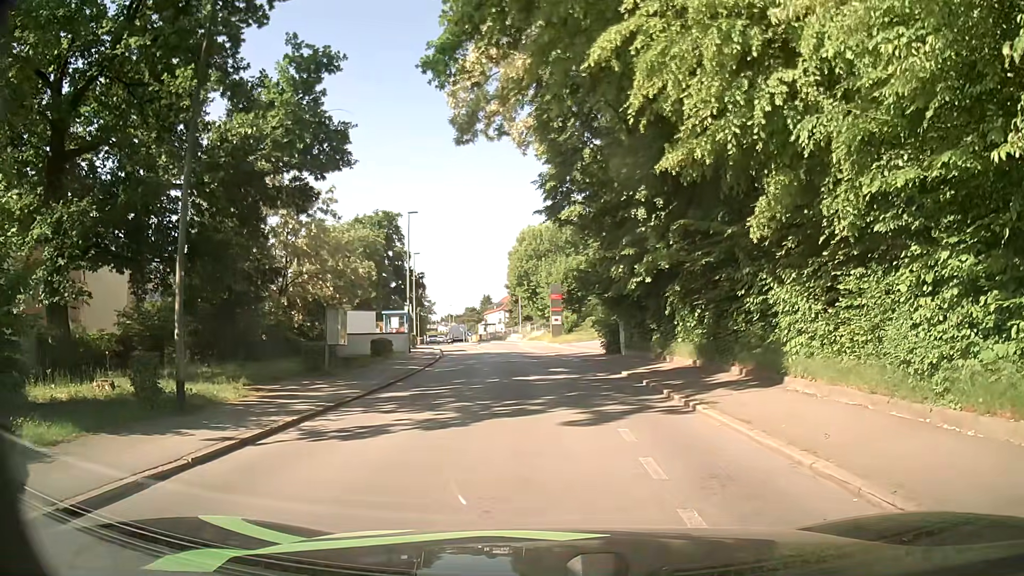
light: Day
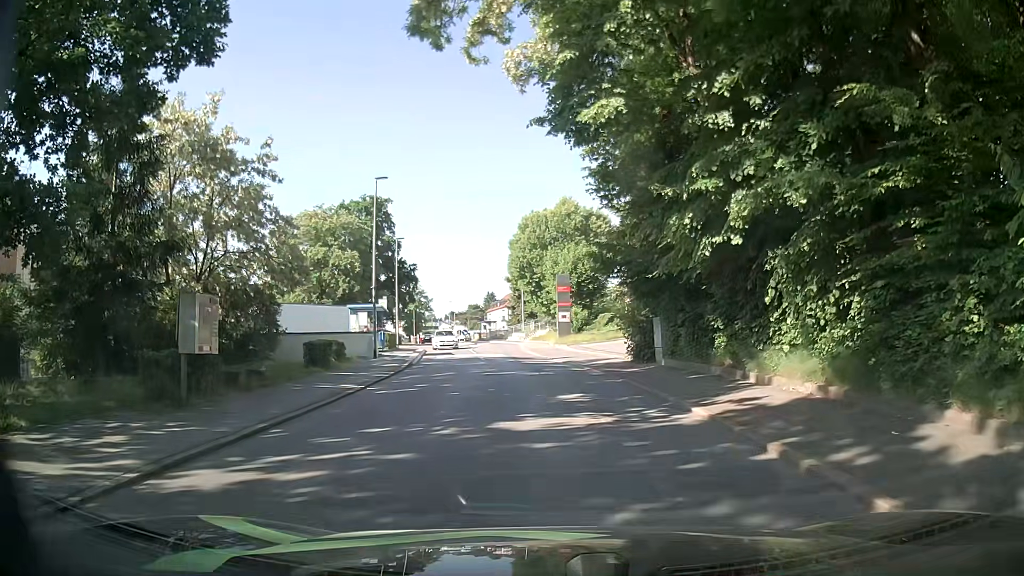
(0.0, +8.9) m; -1°
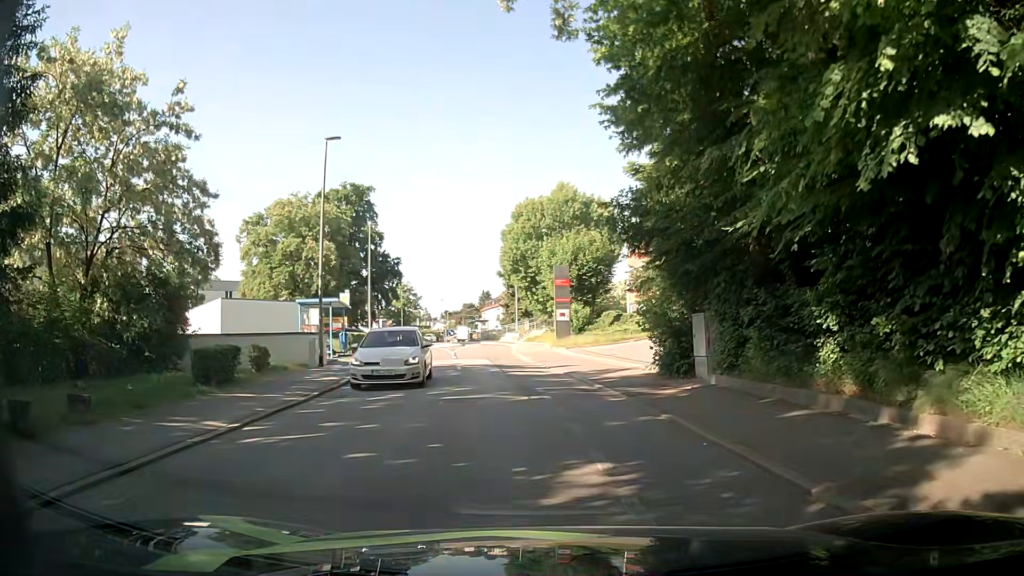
(+0.2, +6.9) m; +1°
(0, +10) (-1, +20) (-2, +30) (-3, +40) (-4, +50) (-5, +60) (-7, +70) (-10, +79) (-12, +89) (-14, +99) m
